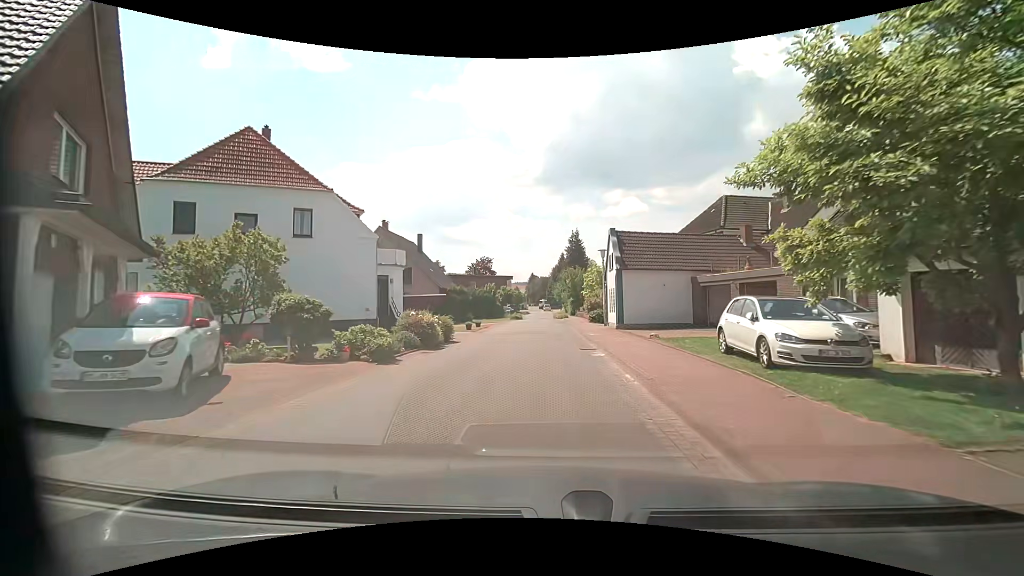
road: residential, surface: asphalt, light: Day
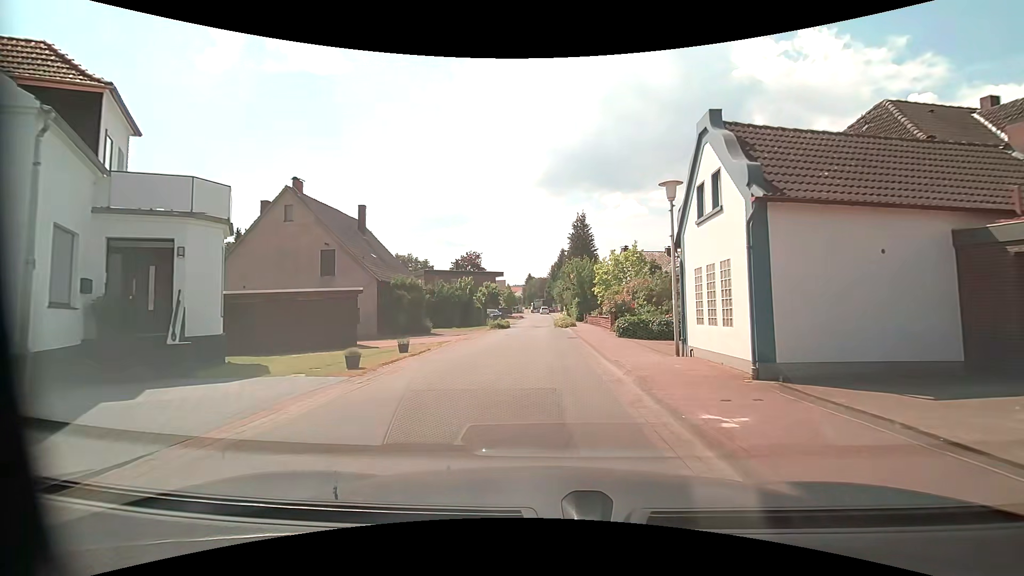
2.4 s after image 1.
(0.0, +17.6) m; 0°
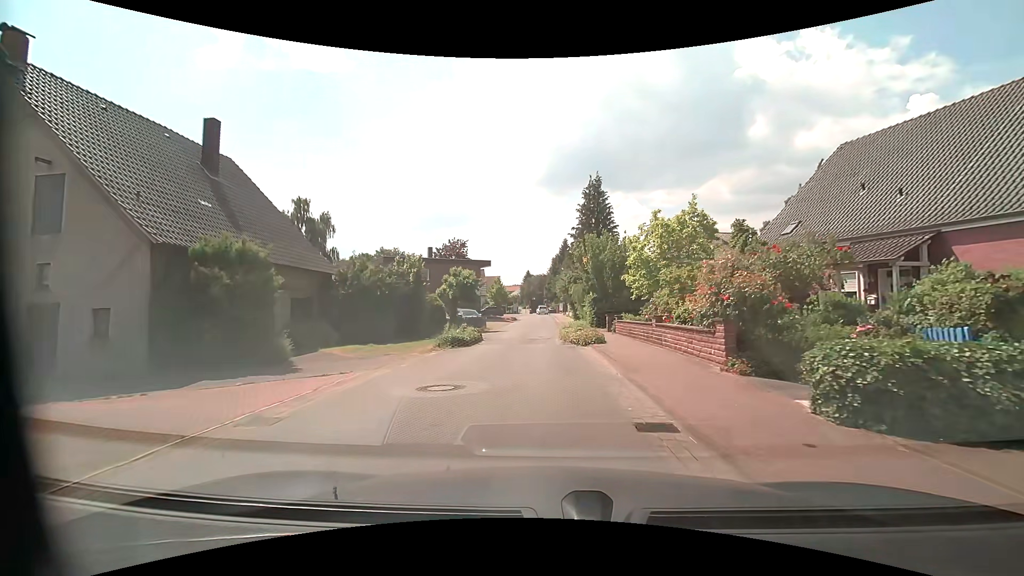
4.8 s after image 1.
(0.0, +18.0) m; 0°
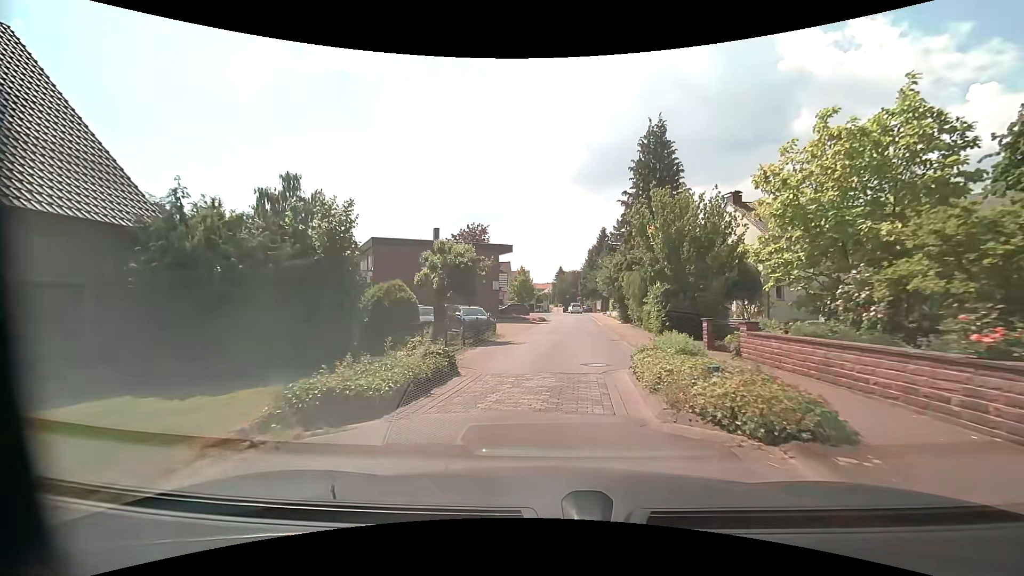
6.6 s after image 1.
(-0.3, +13.1) m; -3°
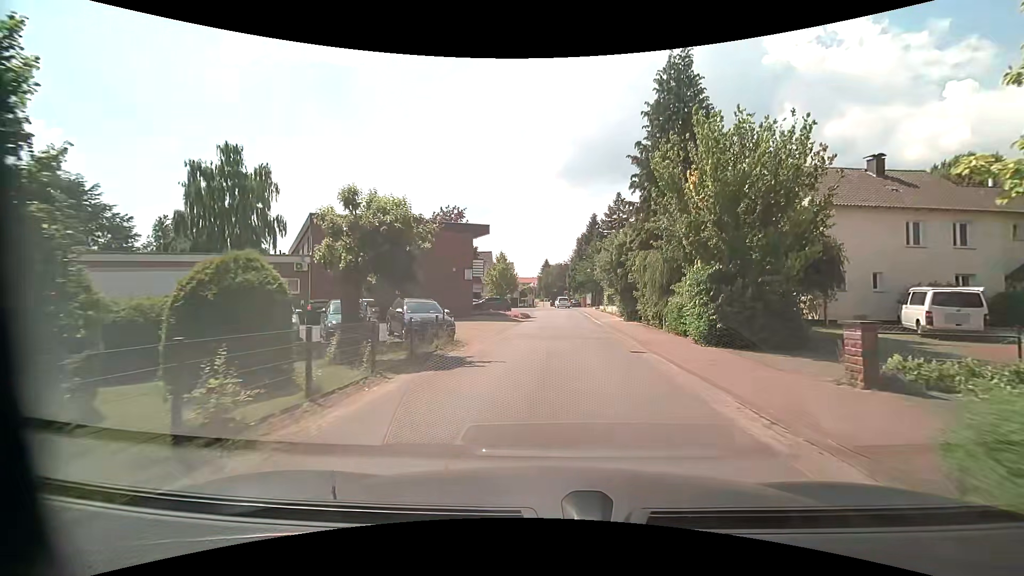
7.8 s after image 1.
(0.0, +8.5) m; +2°
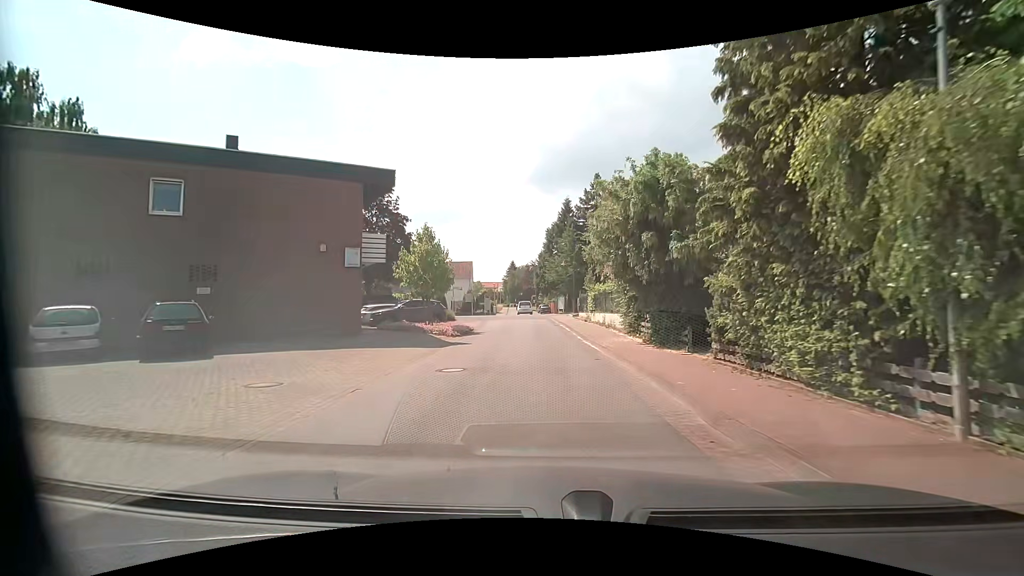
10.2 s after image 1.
(+0.6, +17.0) m; +3°
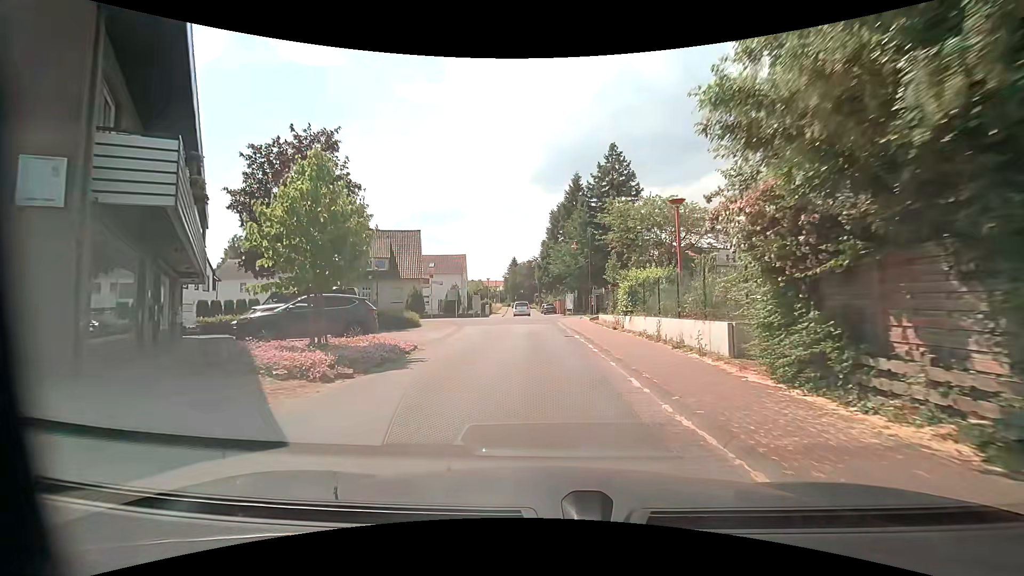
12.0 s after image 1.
(-0.1, +13.0) m; 0°
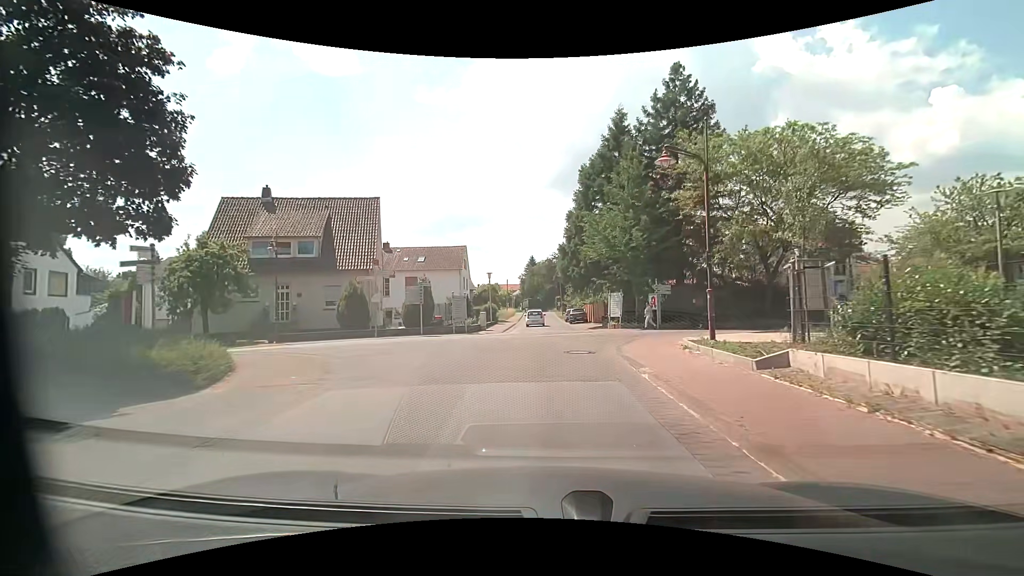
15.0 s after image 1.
(-0.8, +19.9) m; -3°
(0, +10) (+2, +20) (+9, +26) (+19, +29) (+28, +33) (+37, +37) (+46, +41) (+55, +45) (+65, +50) (+73, +54) m
